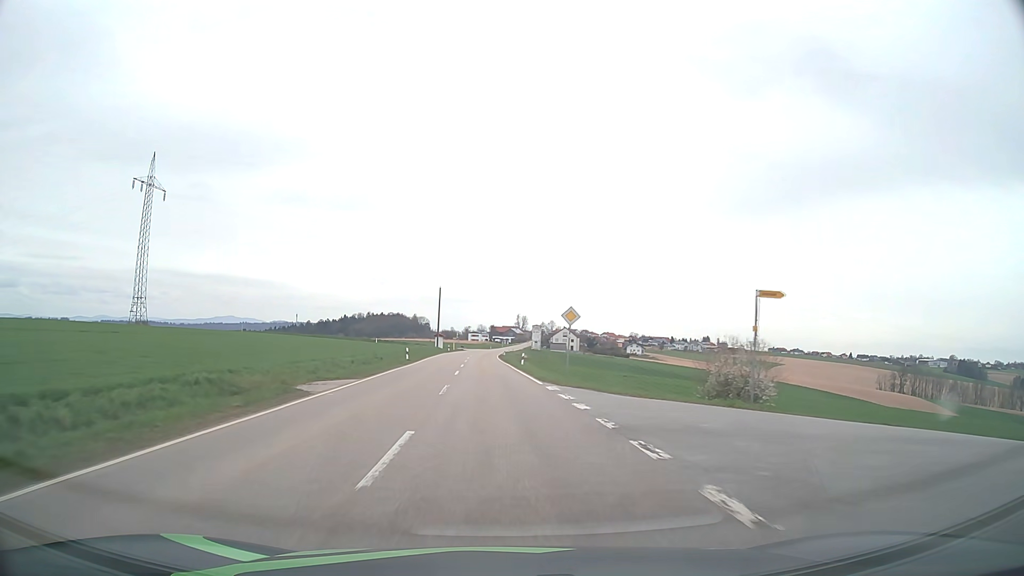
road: tertiary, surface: asphalt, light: Day
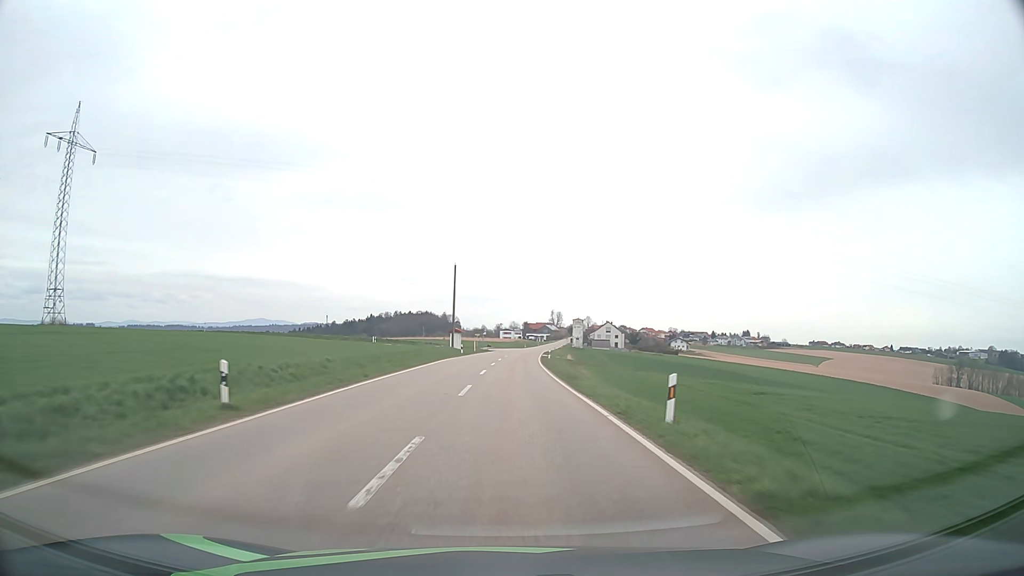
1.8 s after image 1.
(-1.1, +35.6) m; -3°
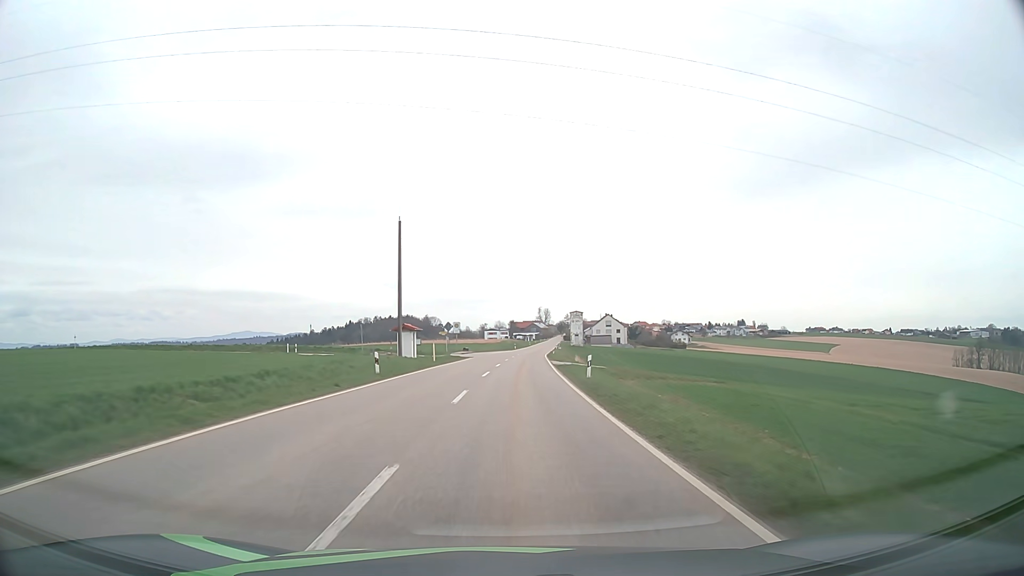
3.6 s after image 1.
(+0.2, +36.7) m; +1°
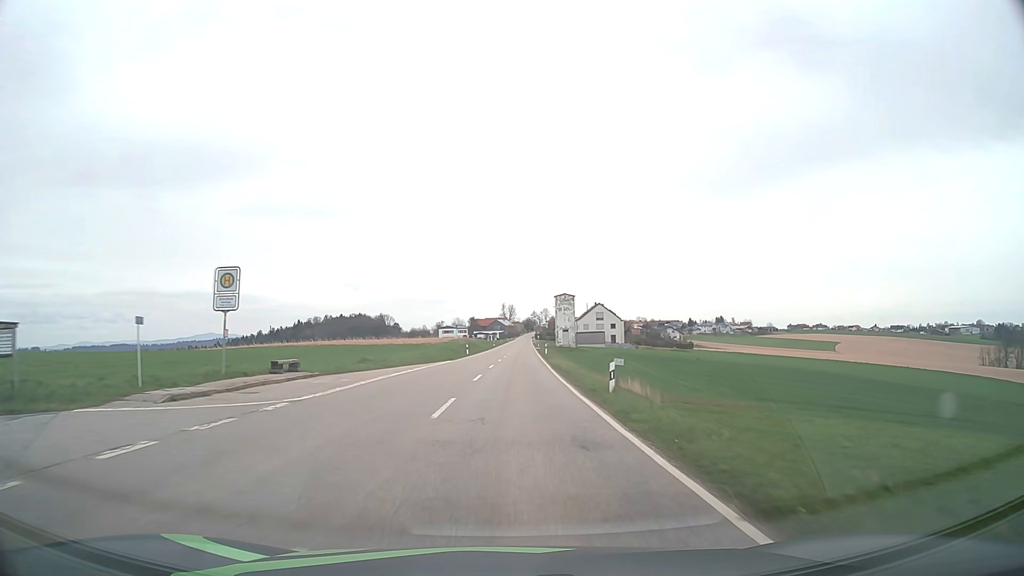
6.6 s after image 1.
(+1.7, +62.0) m; +3°
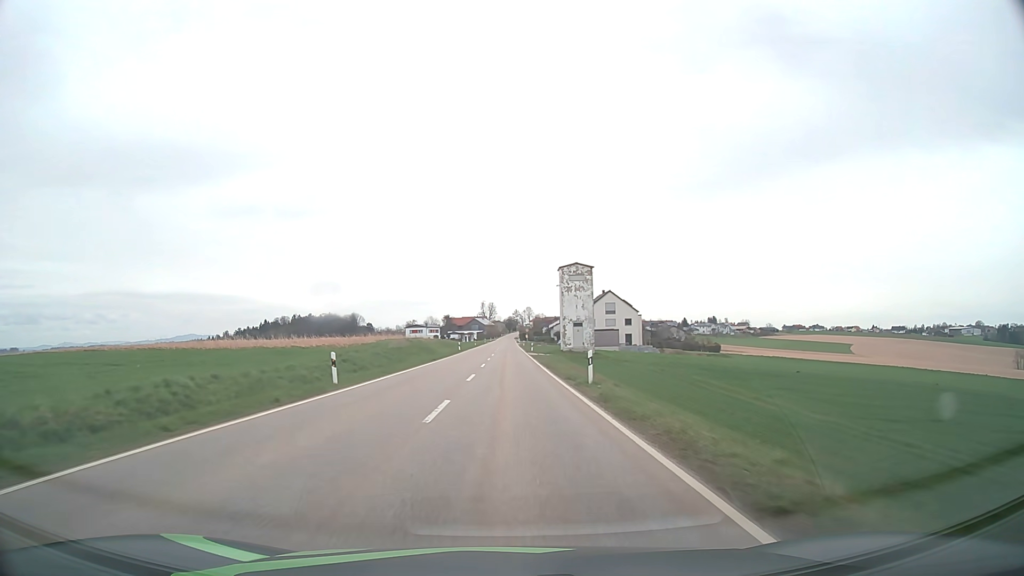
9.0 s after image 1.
(+0.7, +47.1) m; +2°
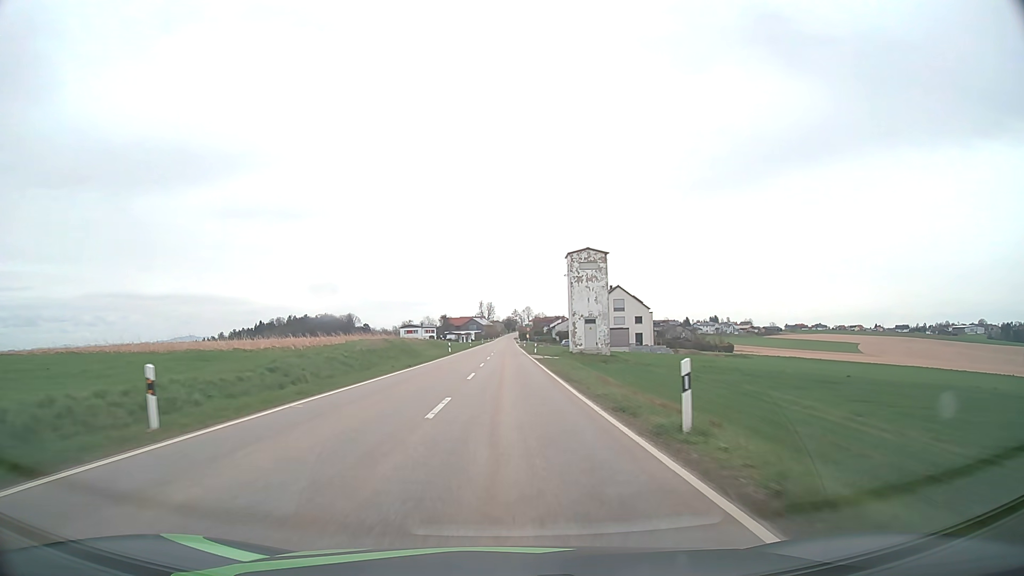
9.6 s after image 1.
(0.0, +11.3) m; 0°
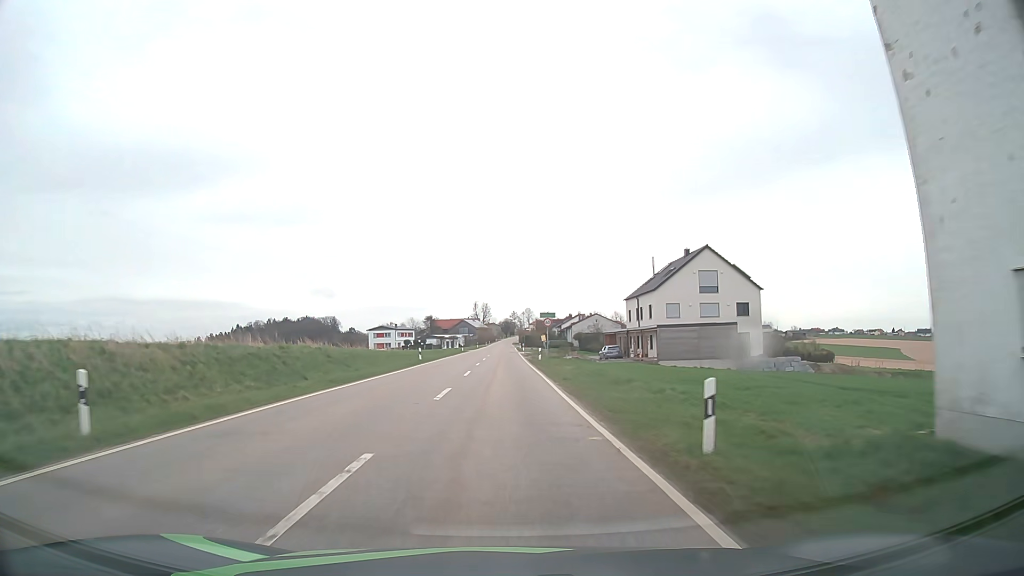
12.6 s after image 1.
(+0.3, +55.0) m; 0°
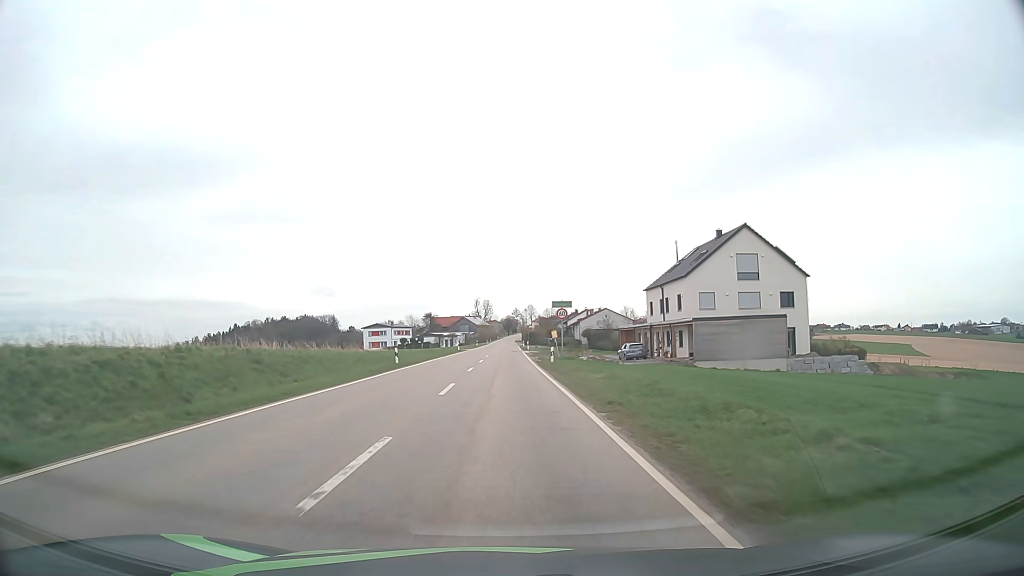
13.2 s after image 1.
(0.0, +10.4) m; 0°
(0, +10) (0, +20) (0, +30) (0, +40) (0, +50) (0, +60) (0, +70) (0, +80) (0, +90) (0, +100) m
